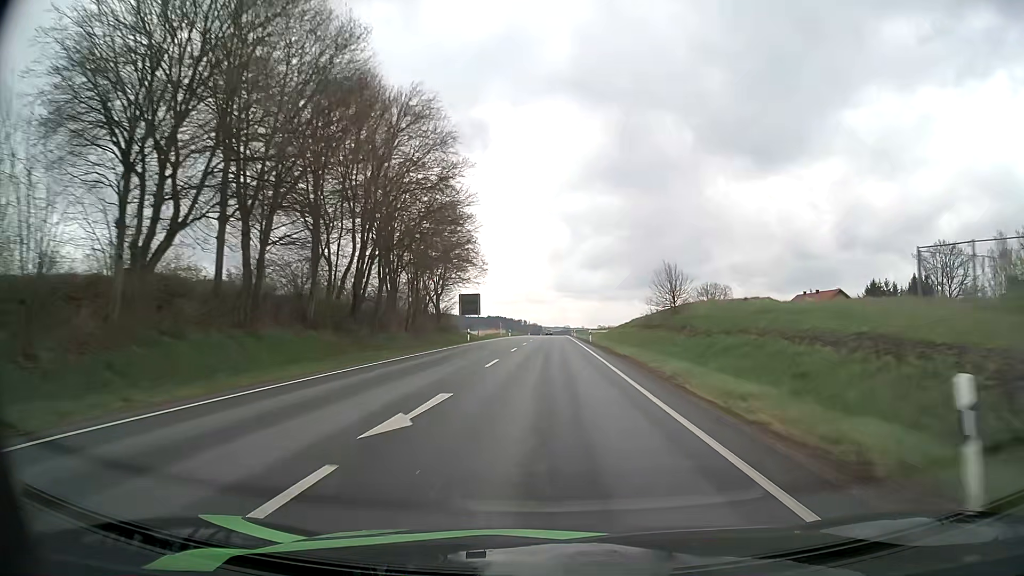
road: primary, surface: asphalt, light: Day
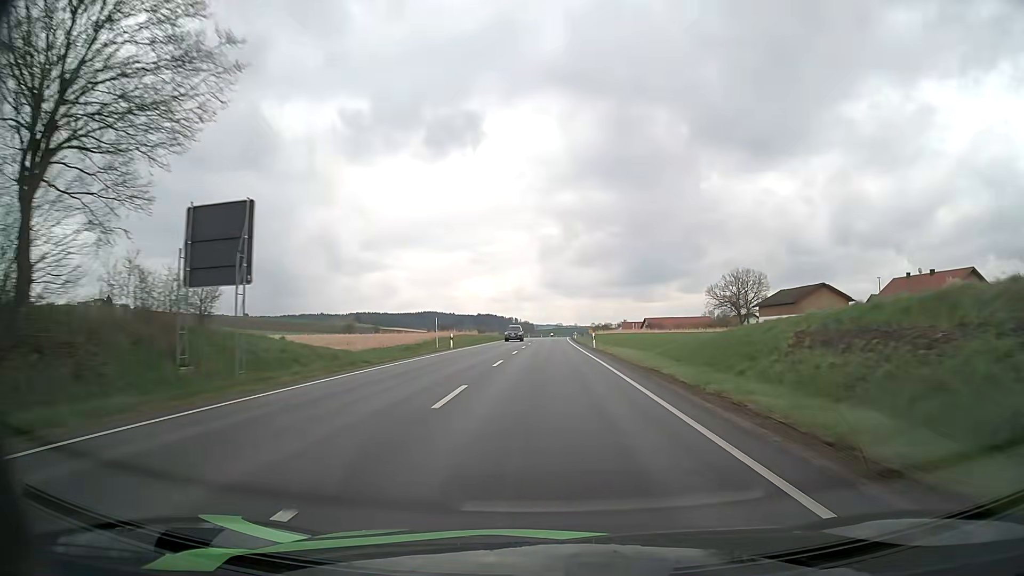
(+0.3, +56.1) m; +1°
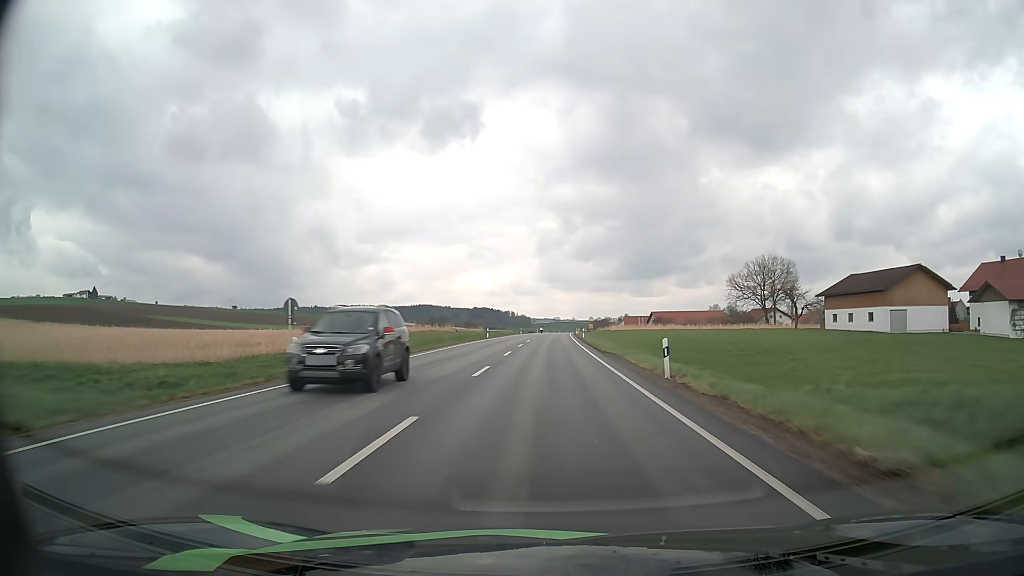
(0.0, +29.5) m; 0°
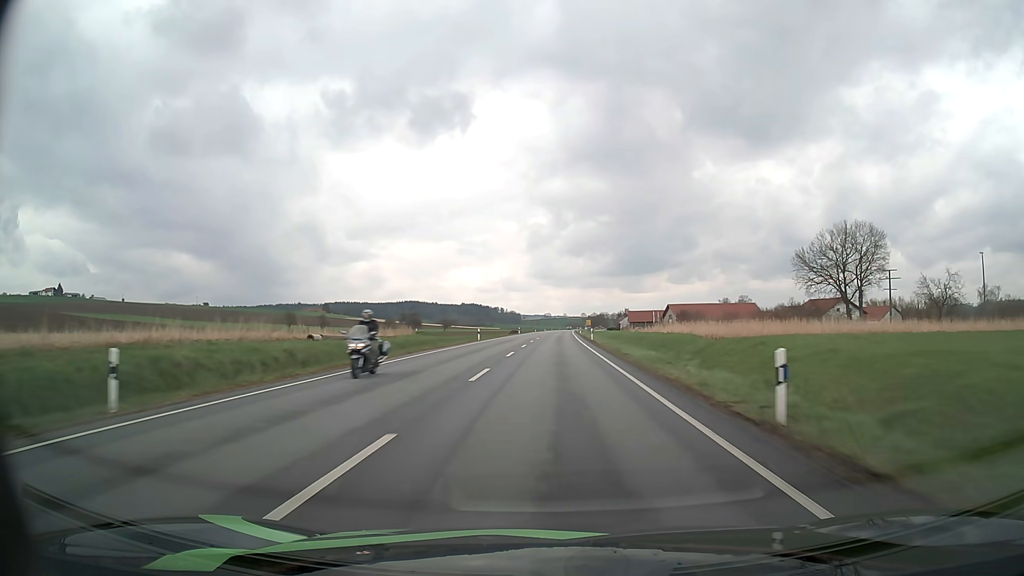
(+0.3, +61.0) m; +1°
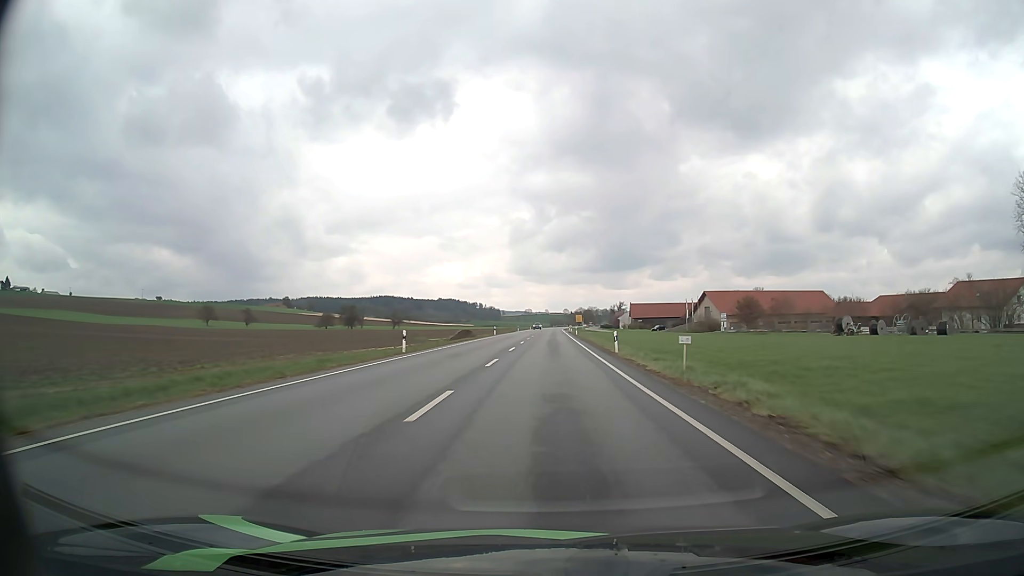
(+1.1, +77.9) m; +2°
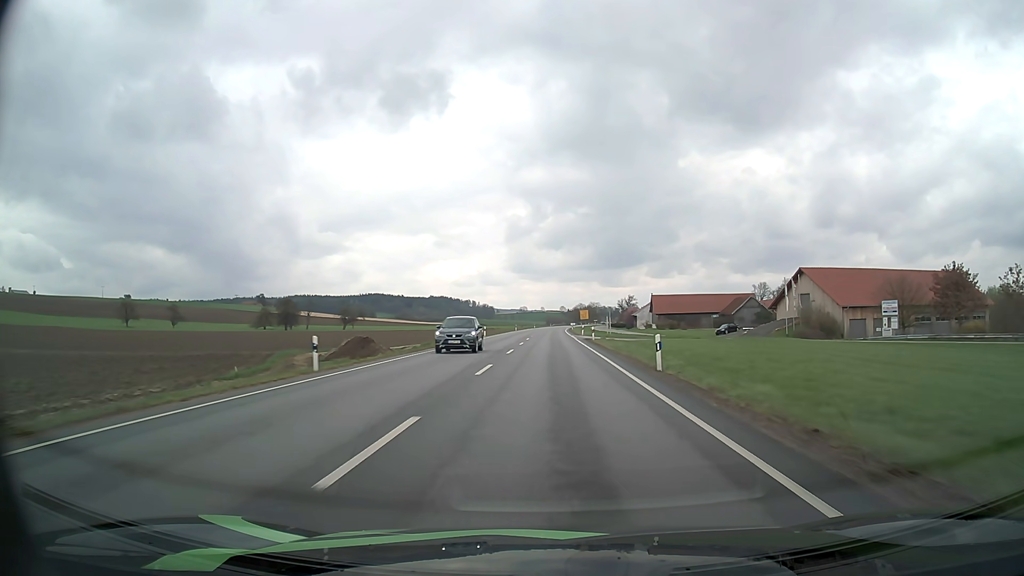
(+0.2, +62.9) m; 0°
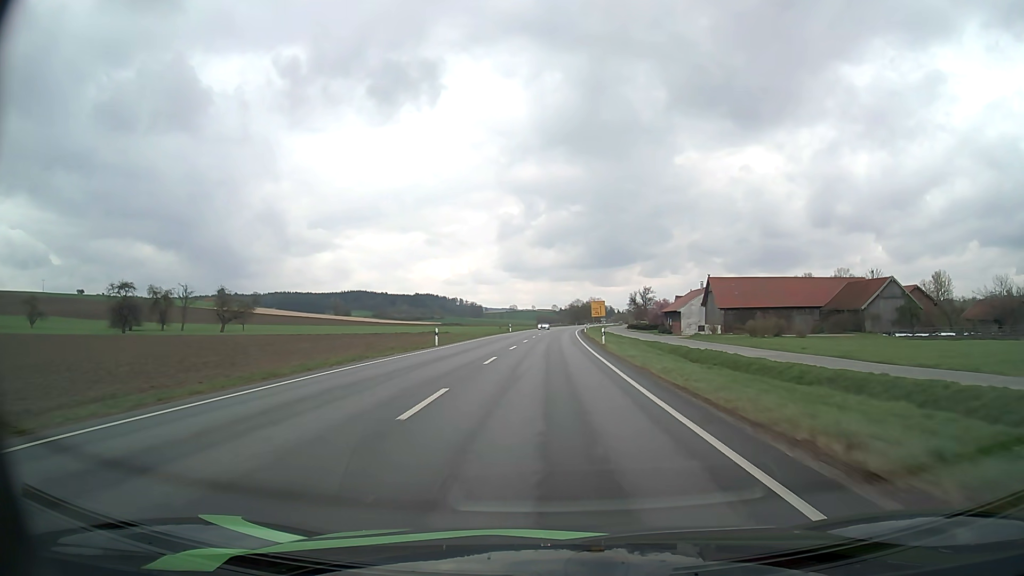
(+0.4, +79.0) m; +1°
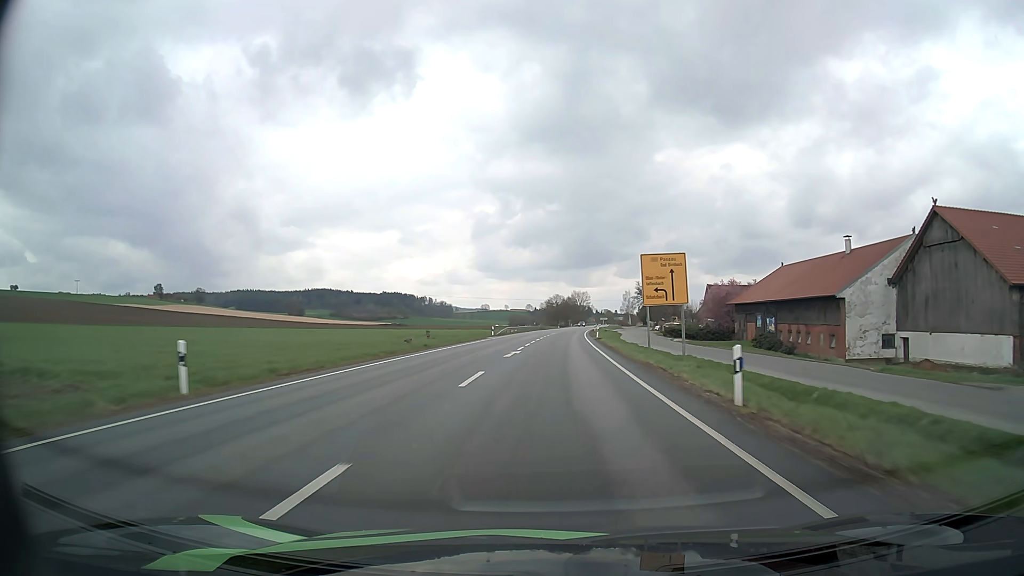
(+1.2, +79.1) m; +2°
(0, +10) (0, +20) (0, +30) (0, +40) (+1, +50) (+1, +60) (+2, +70) (+2, +80) (+3, +90) (+3, +100) m
